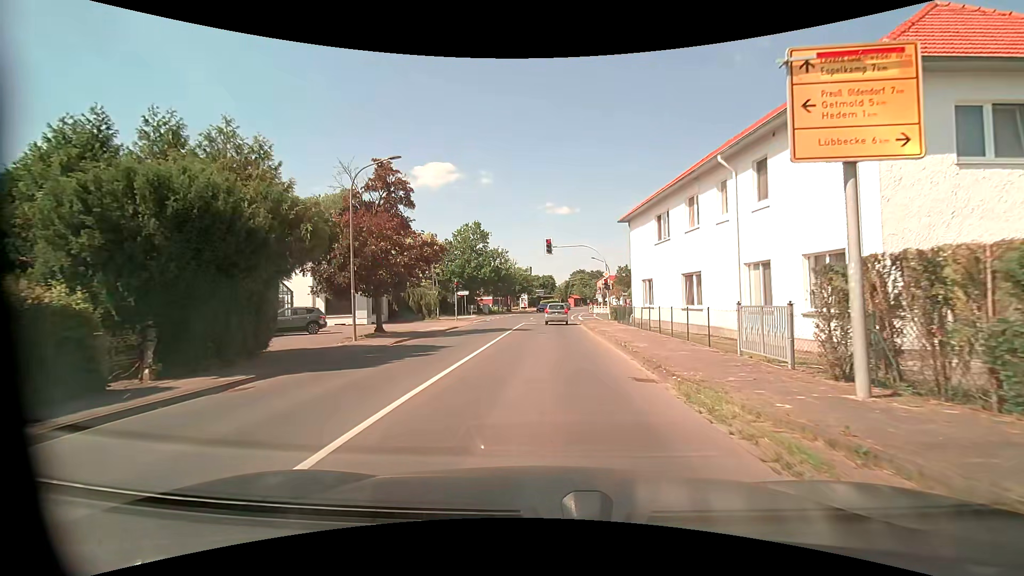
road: tertiary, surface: asphalt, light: Day
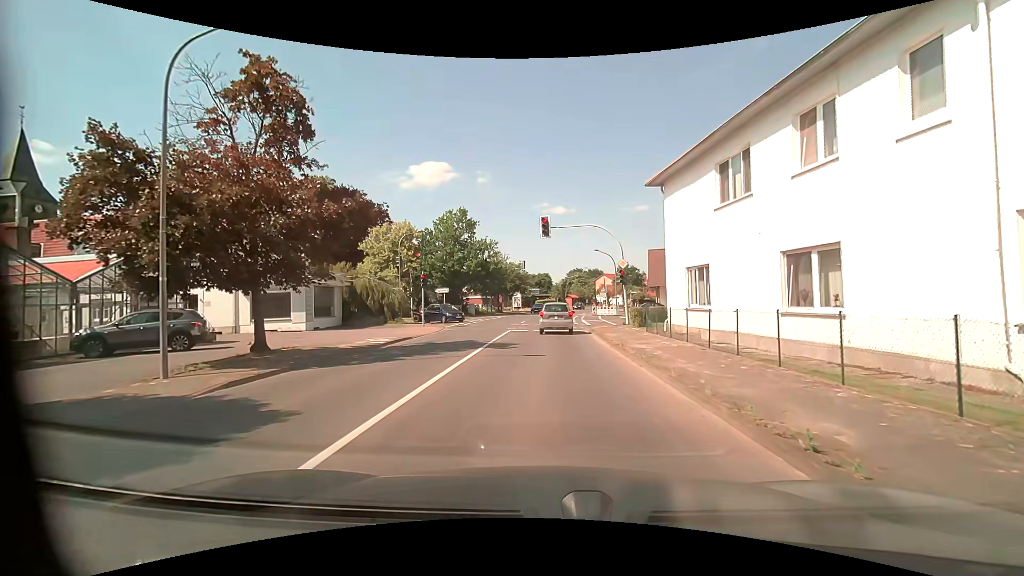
(0.0, +10.1) m; 0°
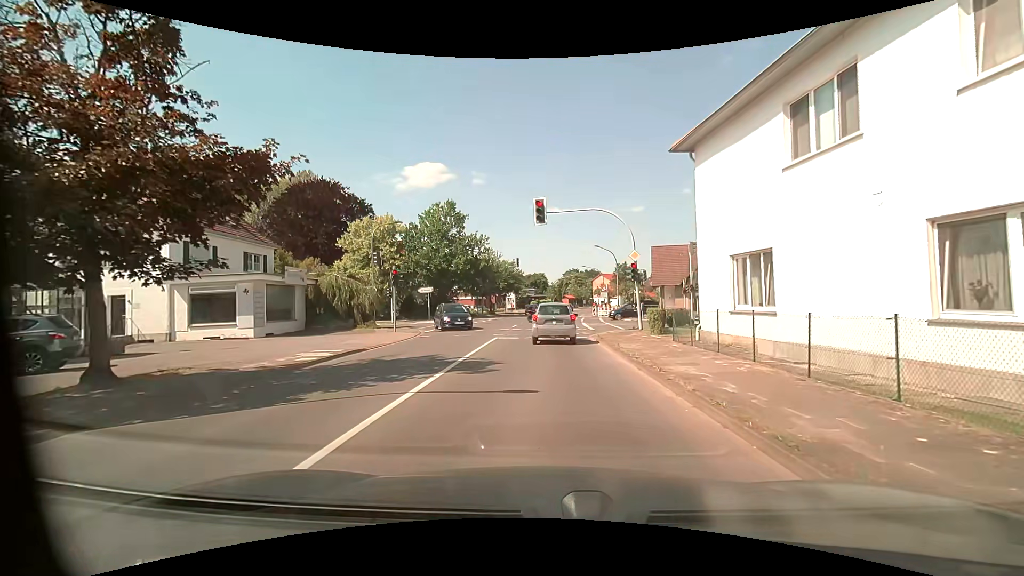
(+0.1, +5.2) m; 0°
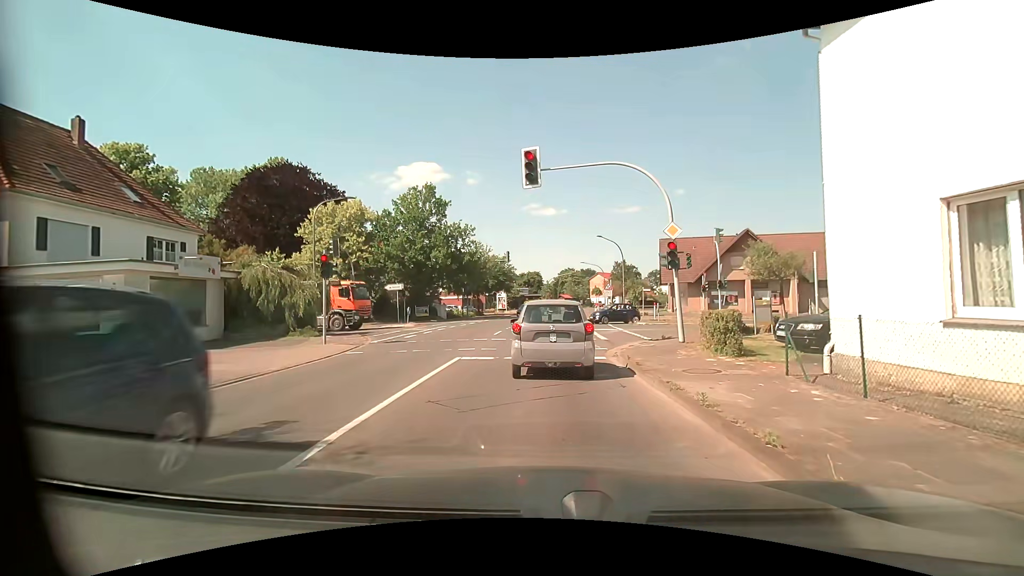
(+0.1, +7.9) m; +1°
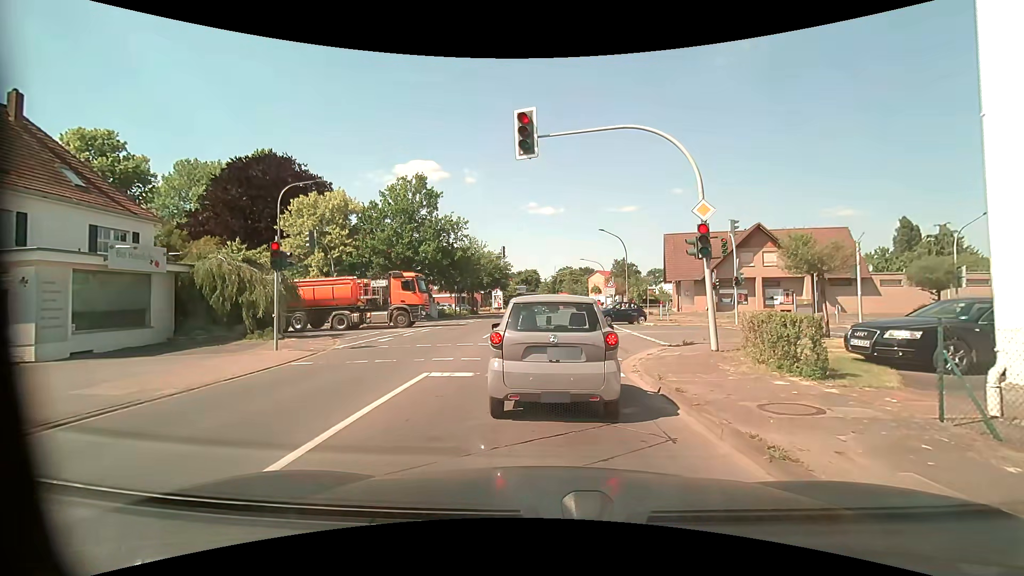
(0.0, +3.2) m; +1°
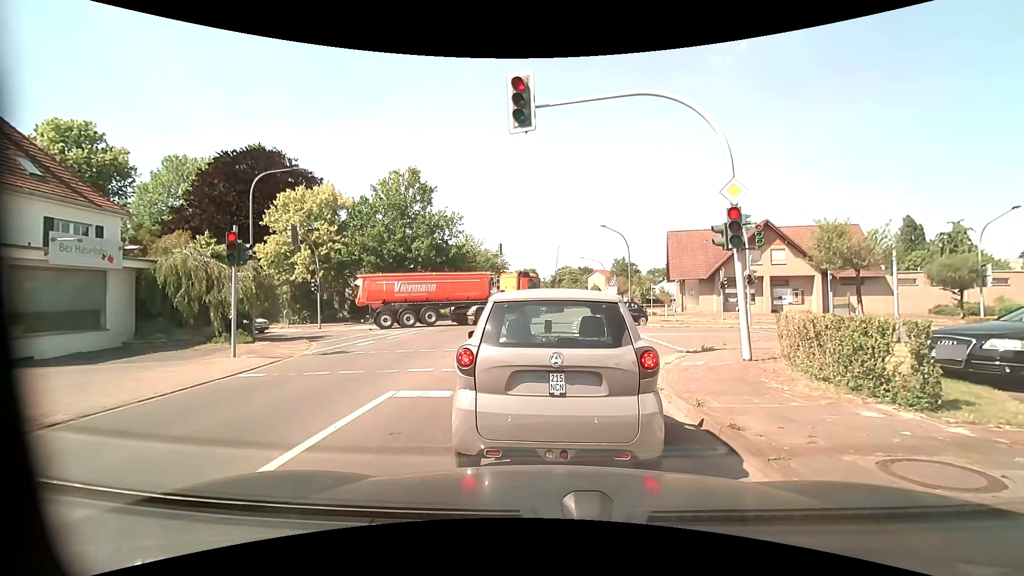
(0.0, +1.9) m; -1°
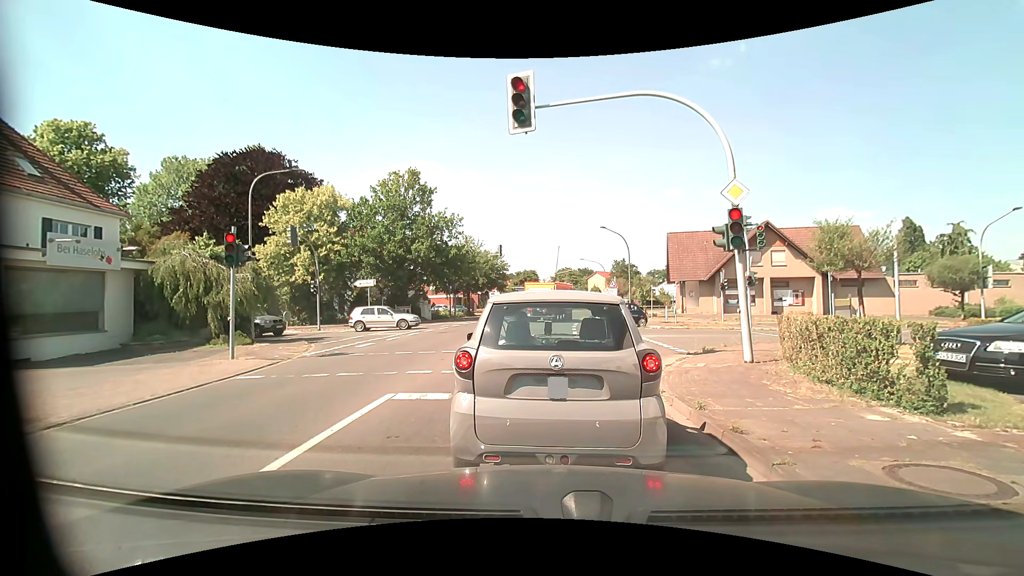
(0.0, +0.2) m; 0°
